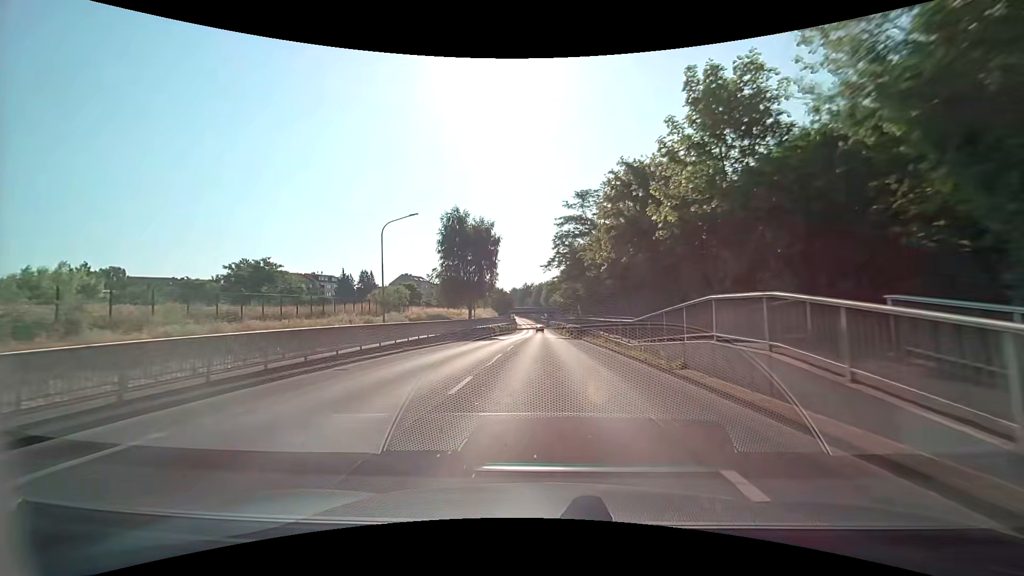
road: secondary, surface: asphalt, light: Day
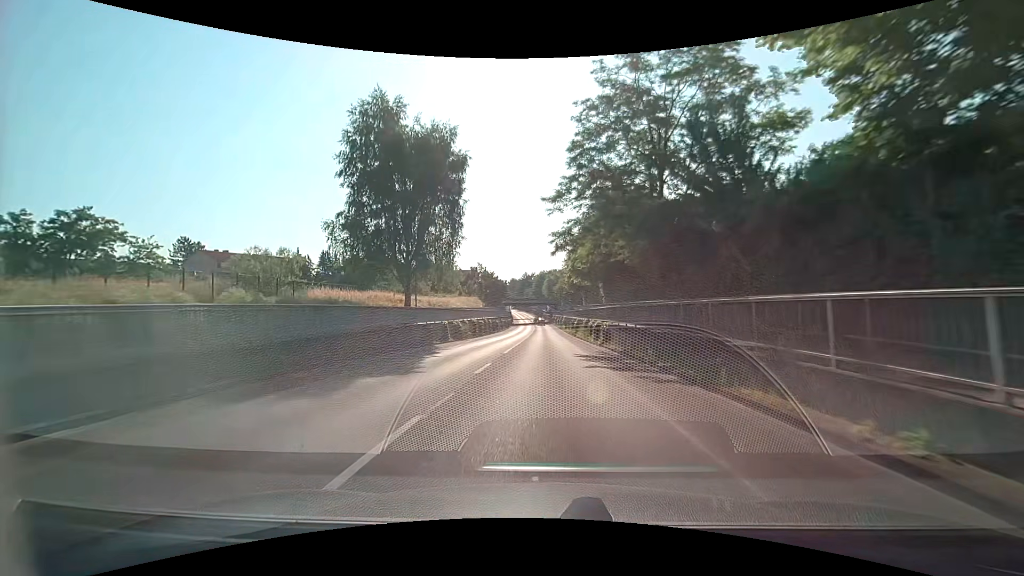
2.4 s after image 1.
(+0.1, +32.7) m; 0°
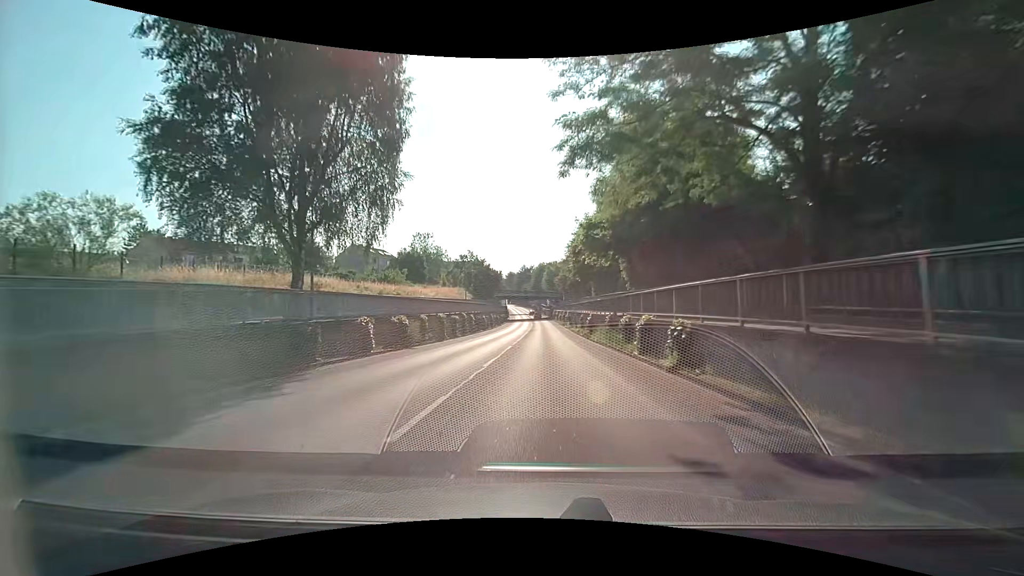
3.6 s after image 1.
(0.0, +16.4) m; +1°
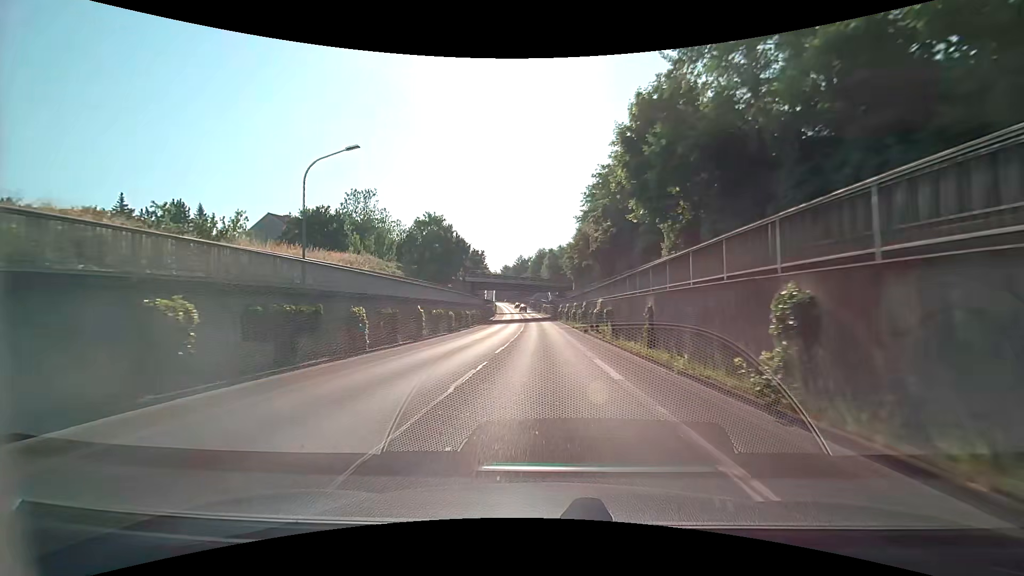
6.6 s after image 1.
(-0.3, +40.9) m; -1°
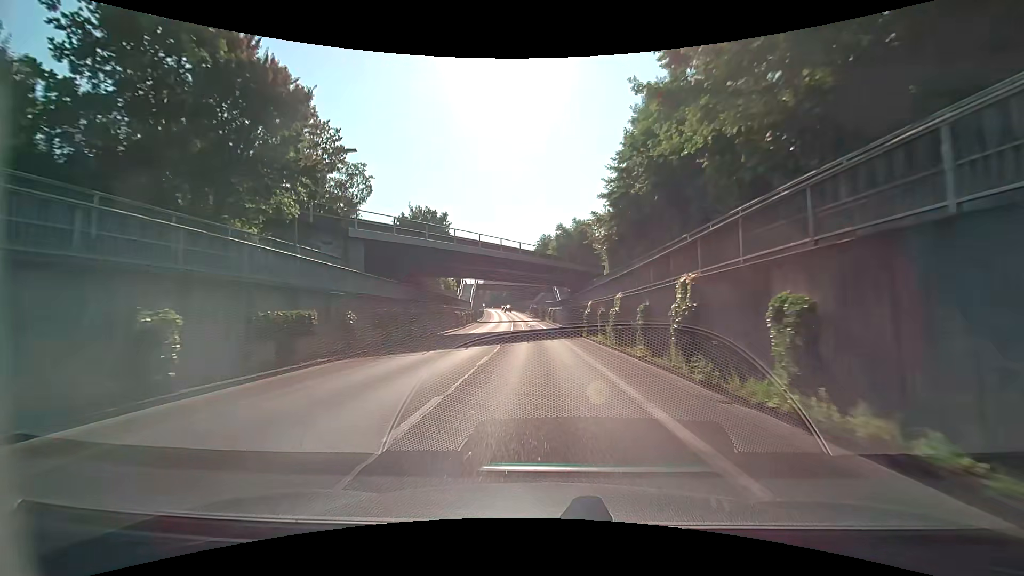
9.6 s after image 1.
(+0.1, +40.3) m; 0°
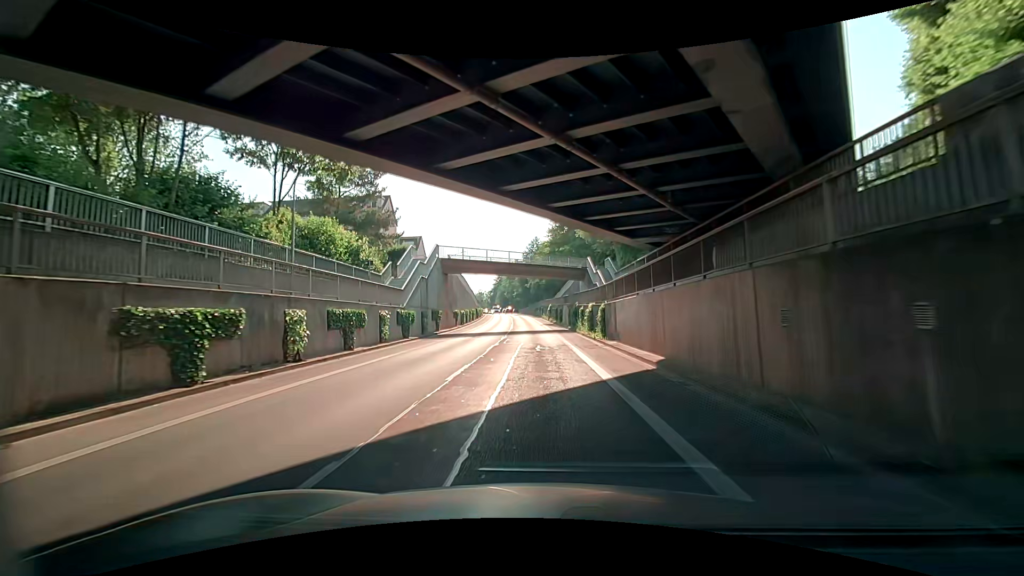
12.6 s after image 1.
(-0.5, +40.1) m; -2°
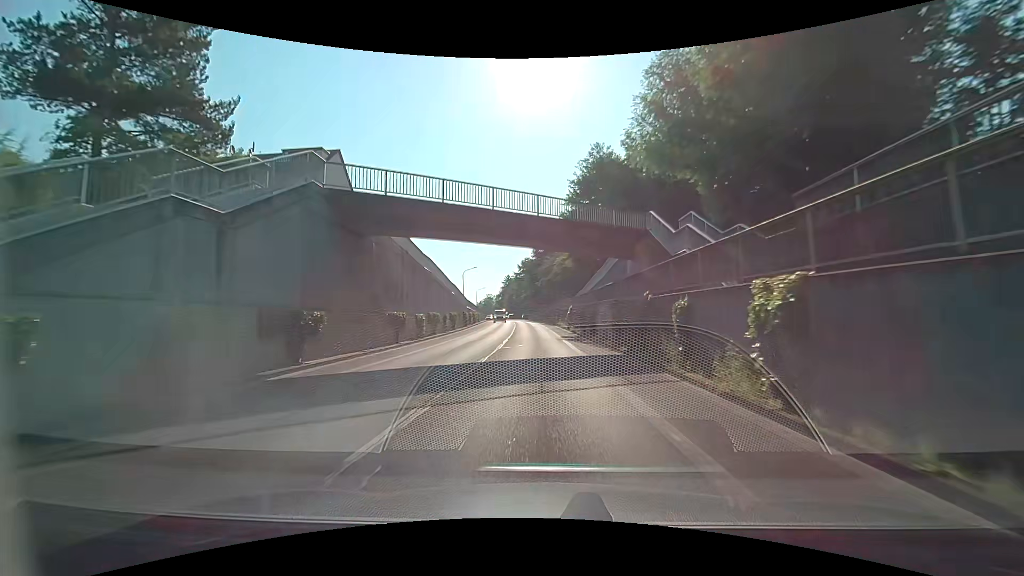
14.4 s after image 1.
(-0.1, +23.9) m; -2°
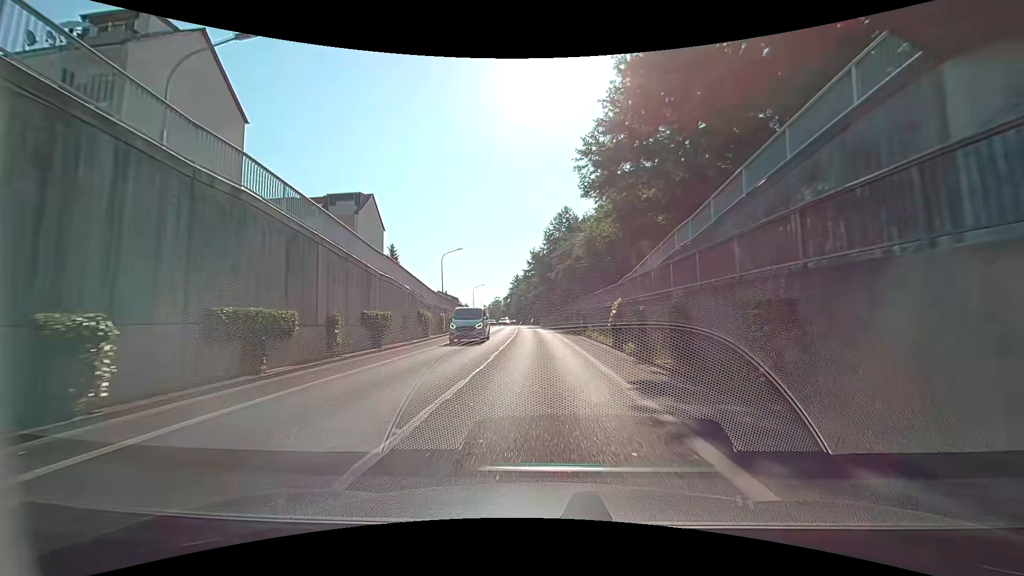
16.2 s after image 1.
(-0.4, +23.9) m; -2°
(0, +10) (0, +20) (0, +30) (0, +40) (-1, +50) (-1, +60) (-1, +70) (-2, +80) (-3, +90) (-3, +100) m
